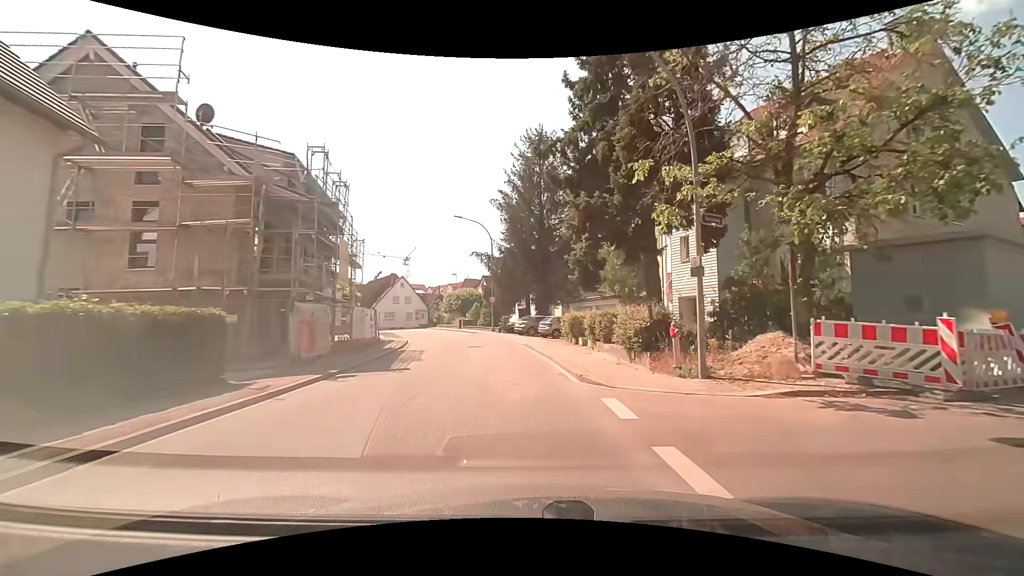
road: secondary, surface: asphalt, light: Day
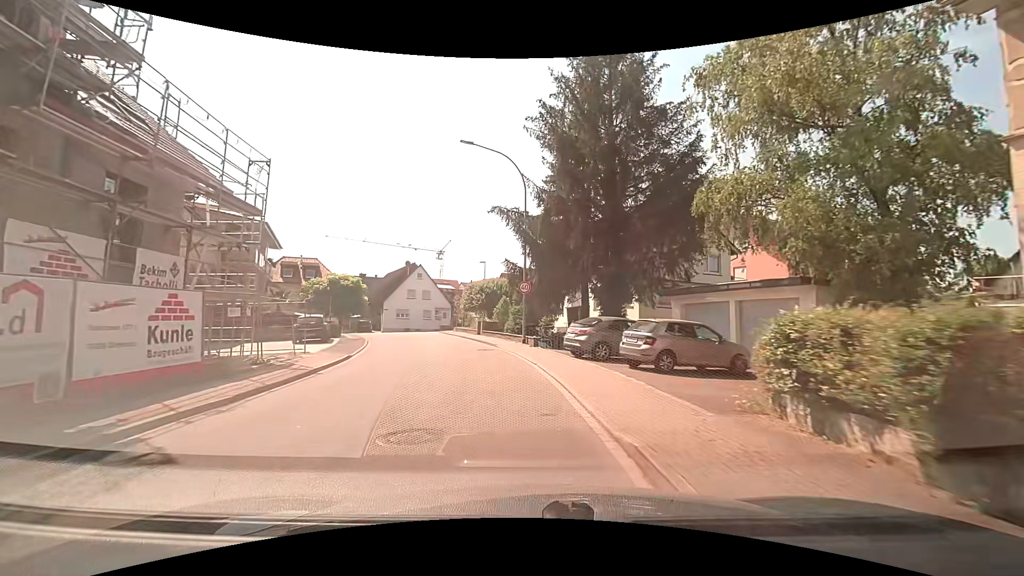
(-0.2, +18.4) m; -4°
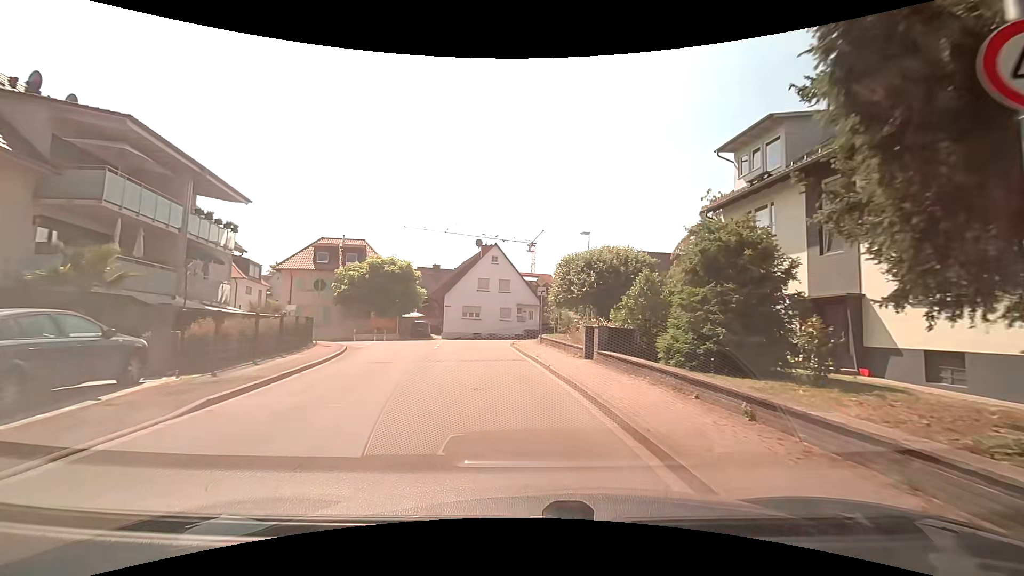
(-2.0, +20.9) m; -10°
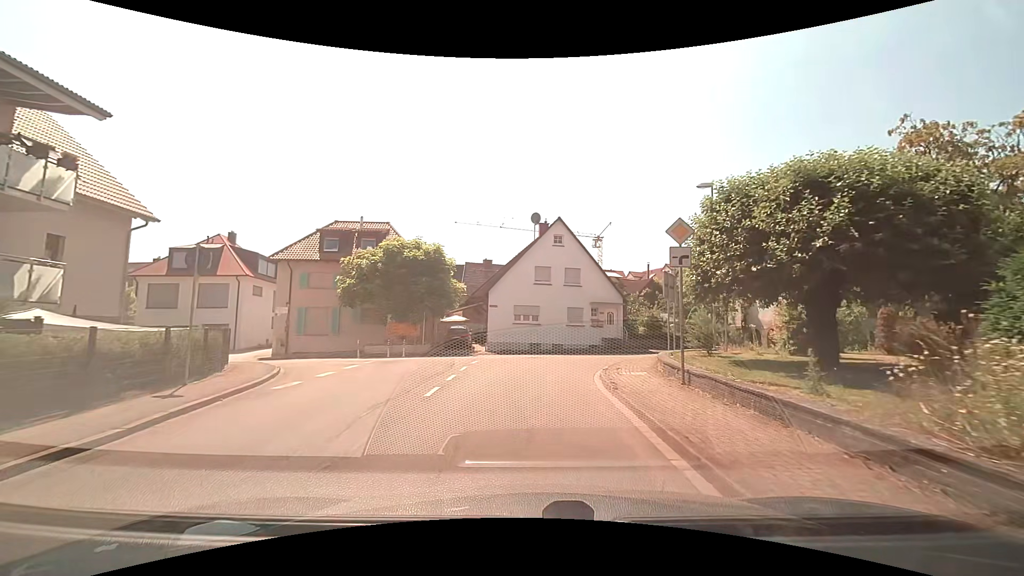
(-1.1, +13.7) m; -8°
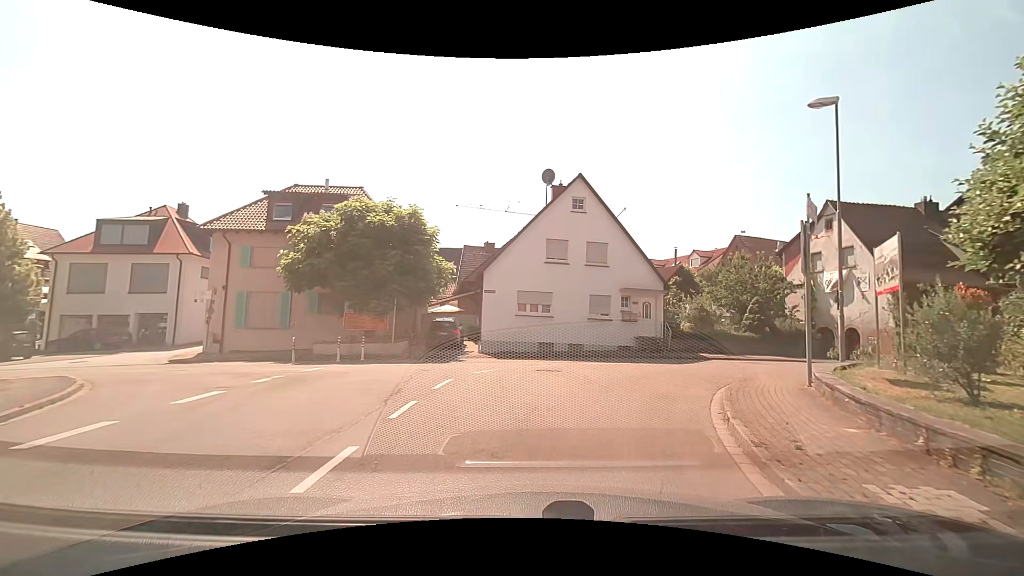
(-0.2, +8.6) m; 0°
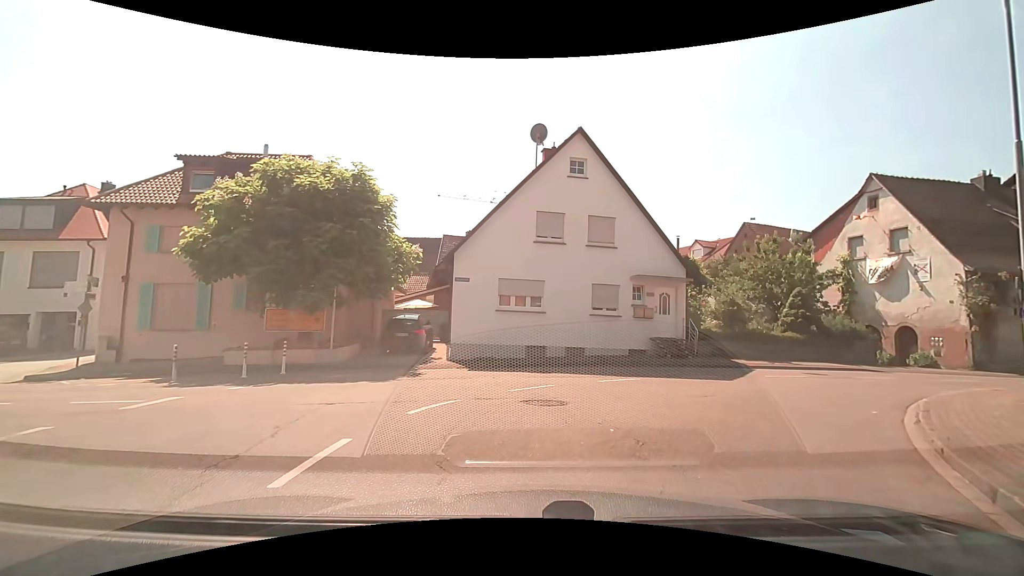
(0.0, +5.7) m; 0°
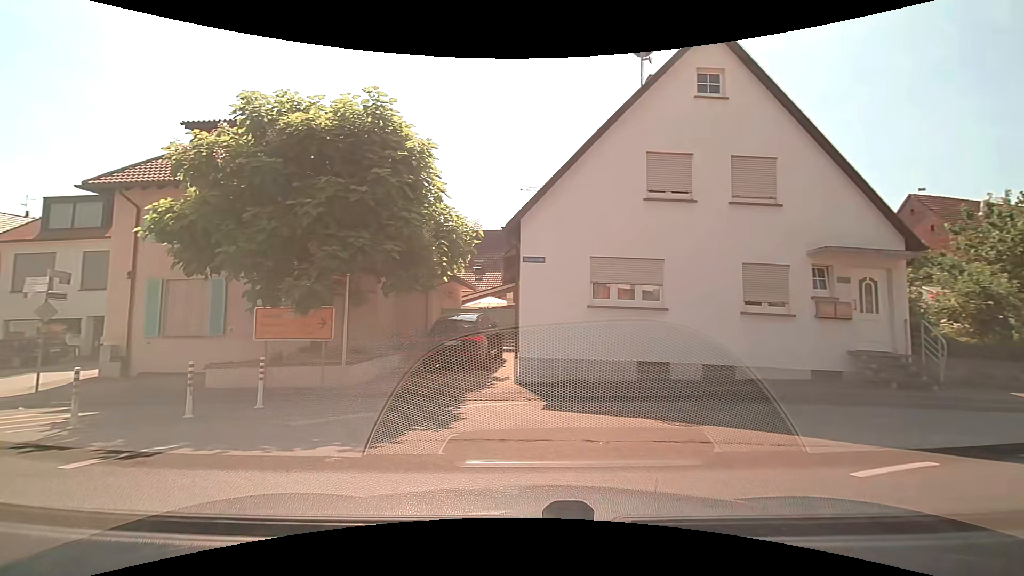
(-0.1, +6.7) m; -9°
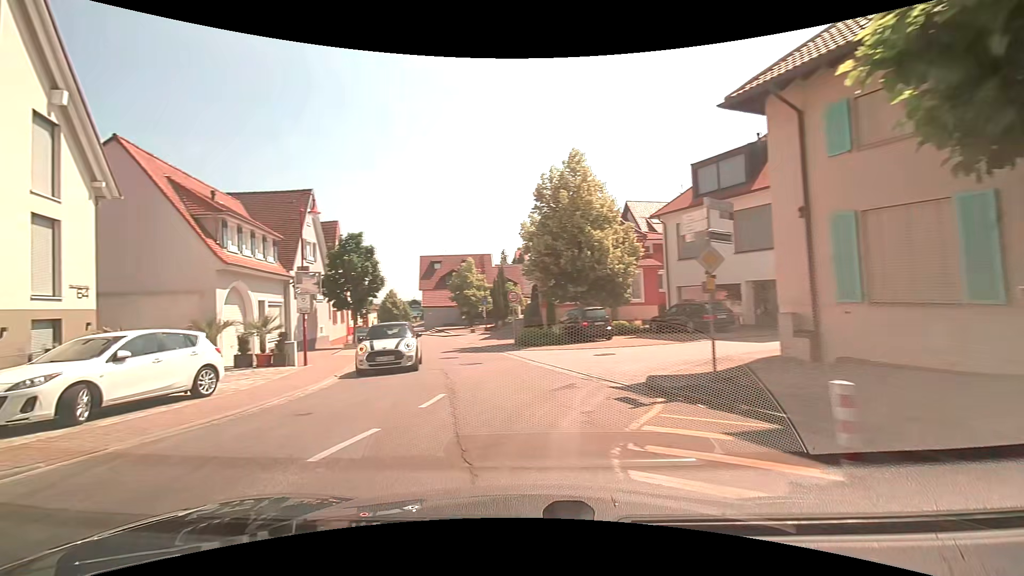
(-4.8, +7.6) m; -65°
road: tertiary
